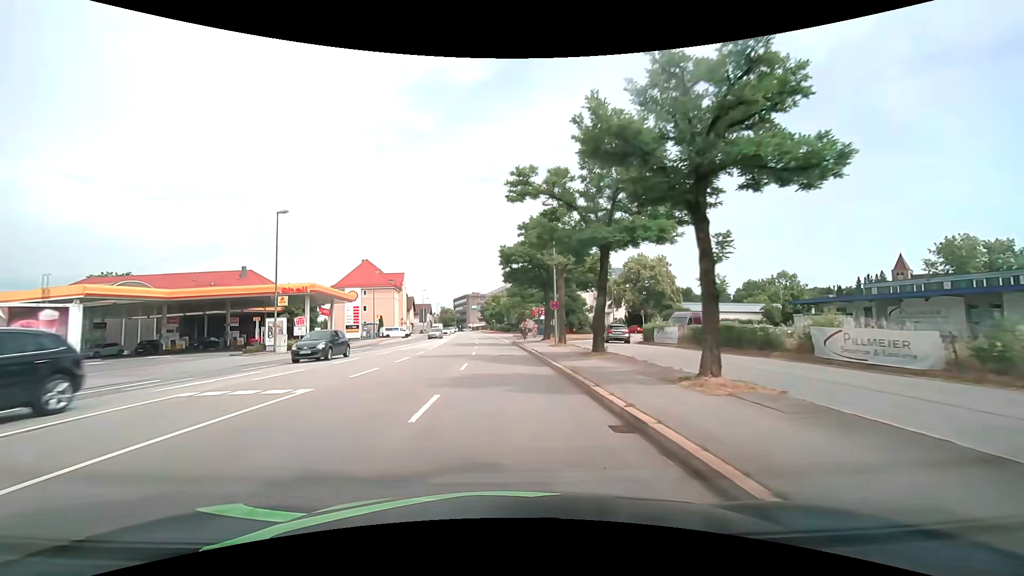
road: primary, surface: asphalt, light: Day
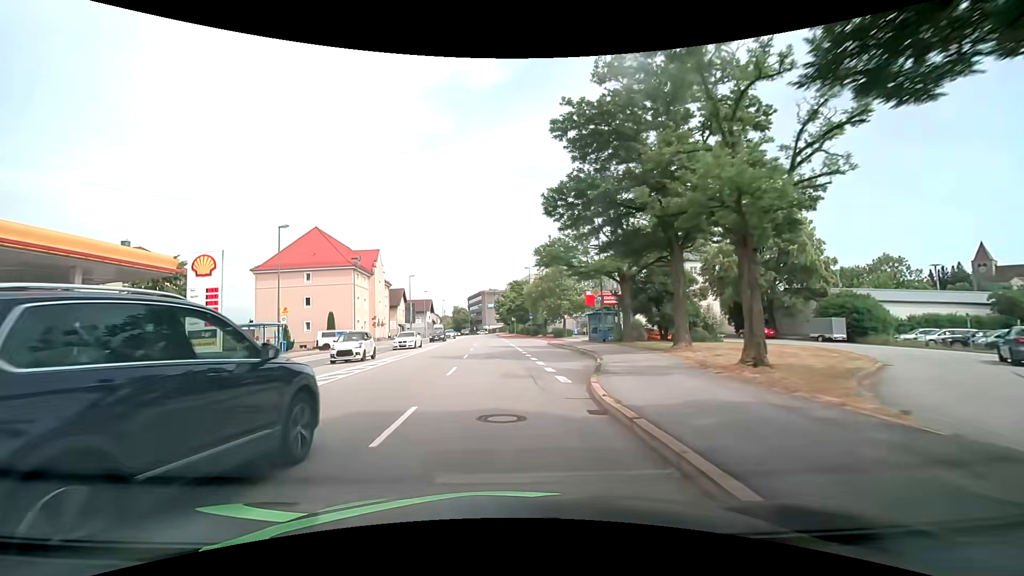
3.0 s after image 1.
(-0.9, +37.4) m; -2°
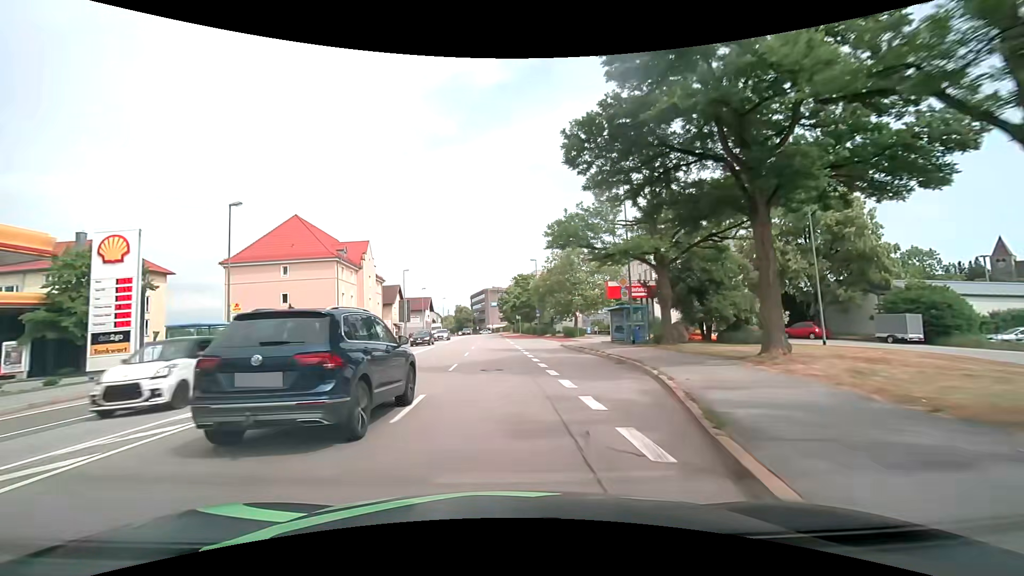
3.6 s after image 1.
(0.0, +7.6) m; 0°
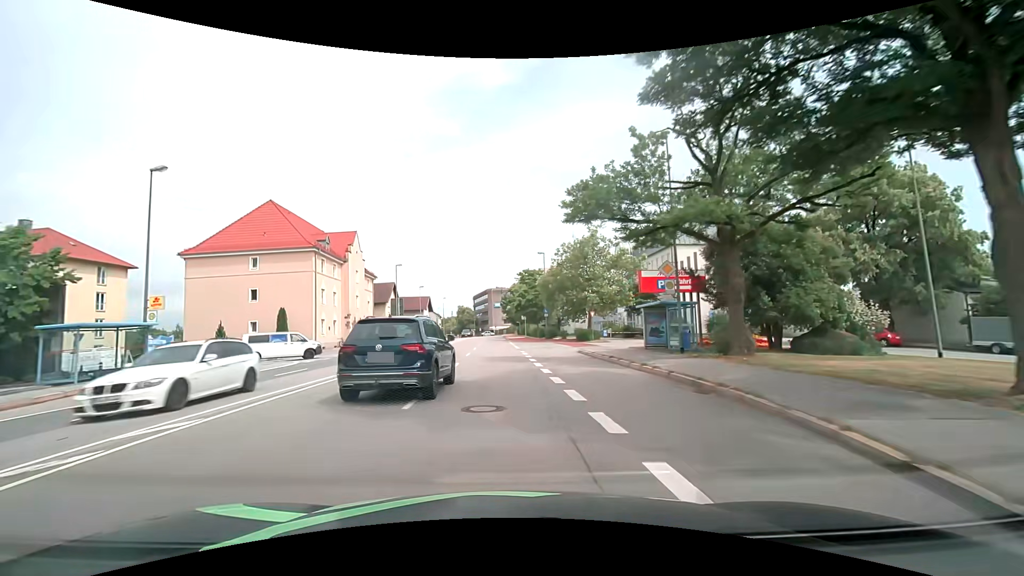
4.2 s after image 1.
(-0.1, +7.6) m; -1°
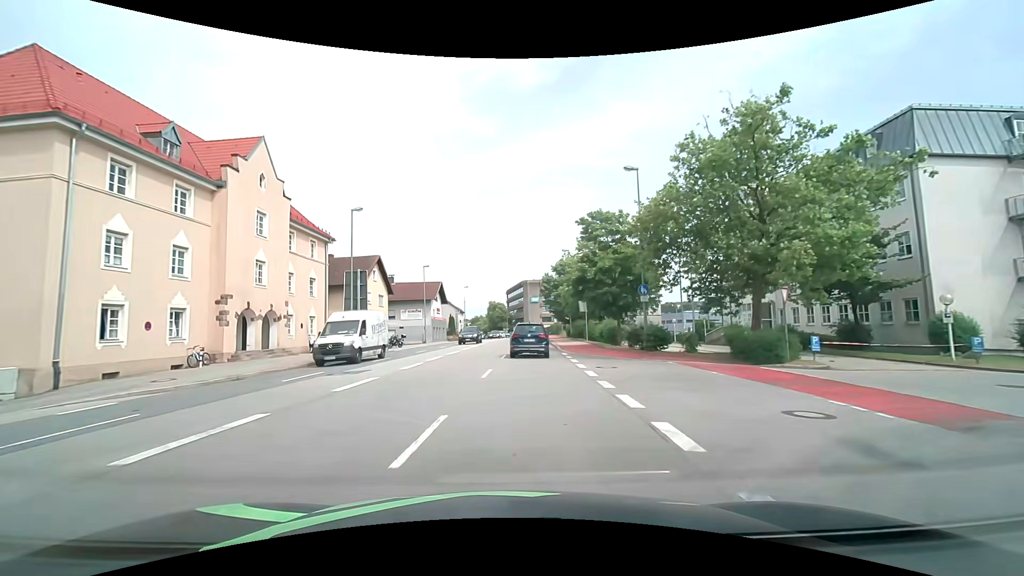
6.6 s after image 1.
(-0.5, +30.8) m; -4°
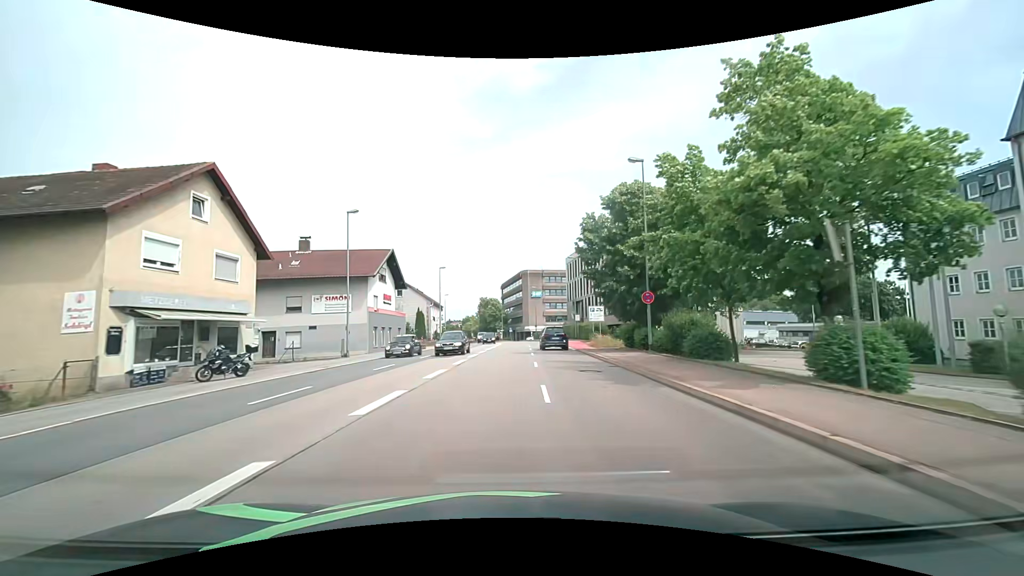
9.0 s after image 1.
(-0.4, +31.8) m; -1°
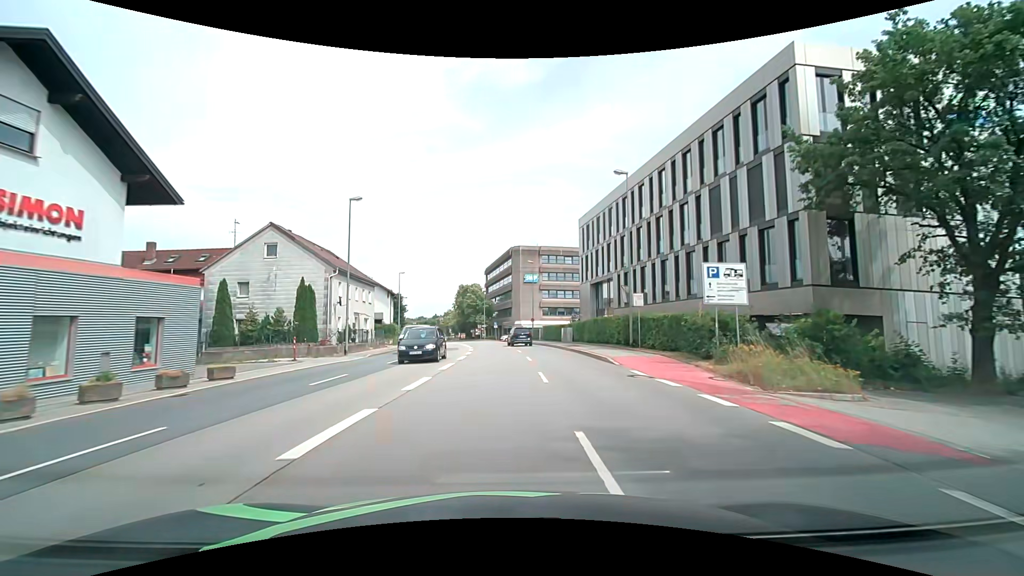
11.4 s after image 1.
(+1.3, +32.8) m; +2°
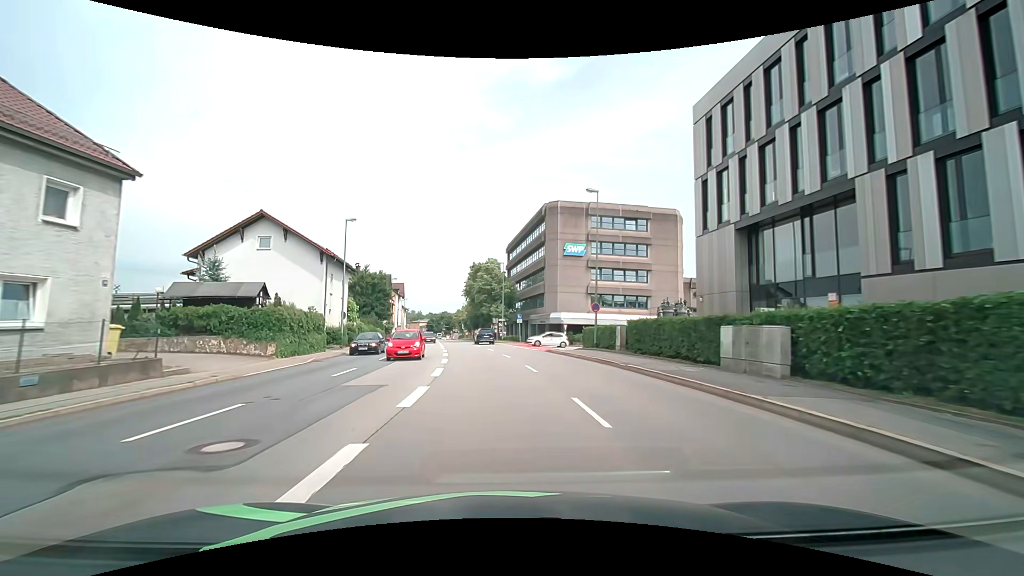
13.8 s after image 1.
(-0.6, +32.7) m; -3°
(0, +10) (0, +20) (-1, +30) (-2, +40) (-3, +50) (-5, +60) (-6, +70) (-7, +80) (-9, +89) (-10, +99) m
